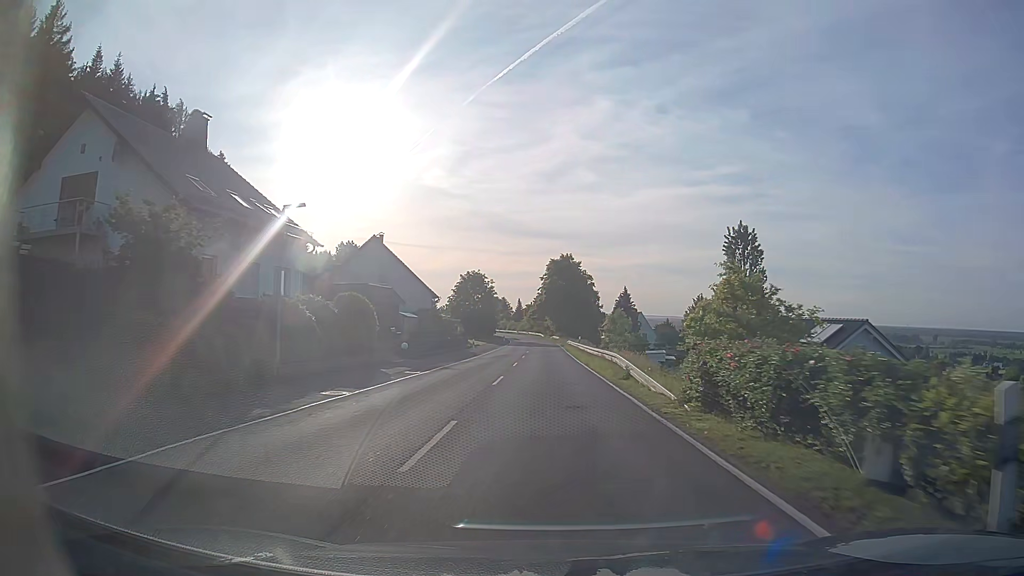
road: secondary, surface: asphalt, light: Day
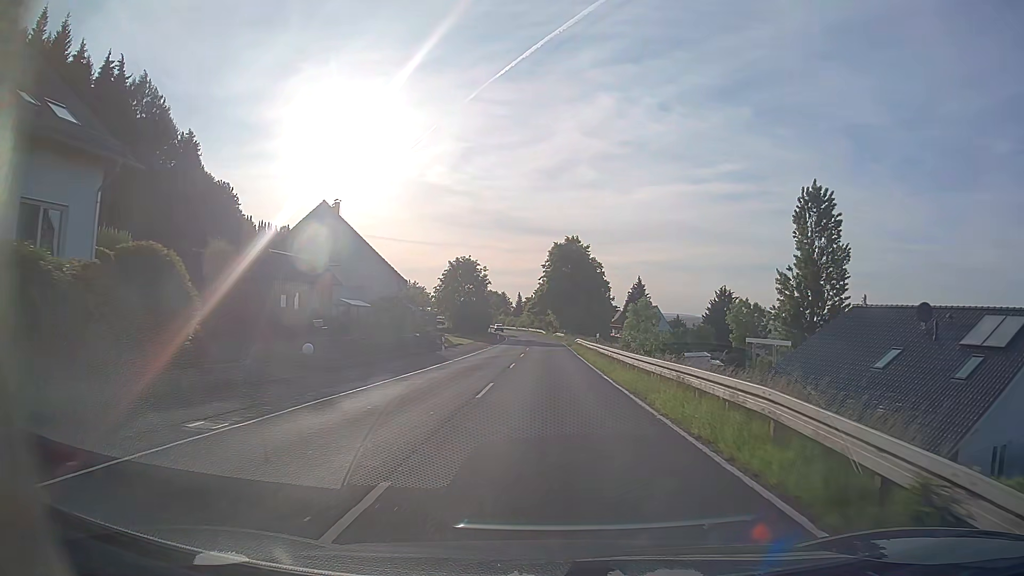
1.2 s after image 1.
(0.0, +16.7) m; 0°
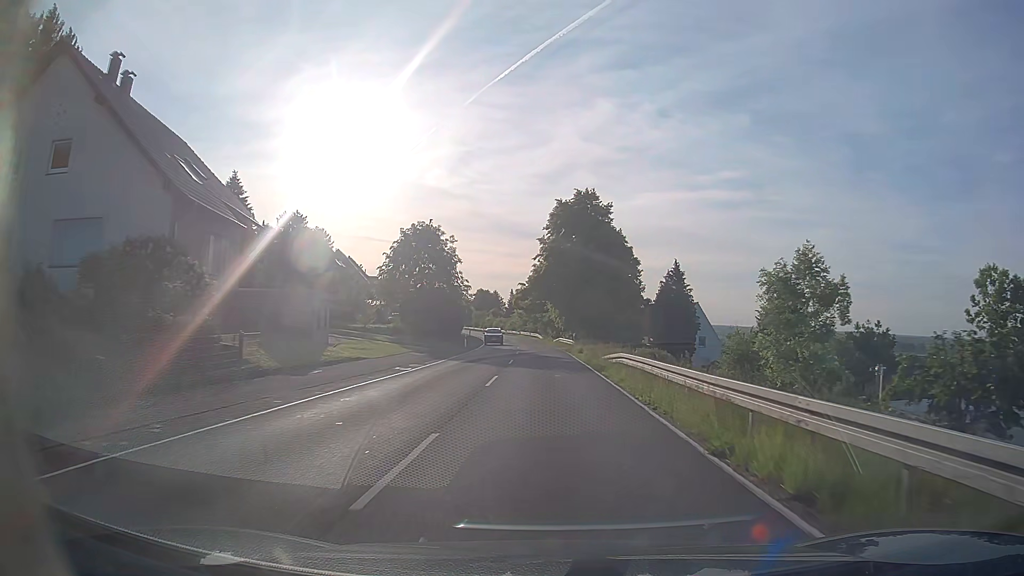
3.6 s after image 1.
(-0.1, +33.2) m; 0°
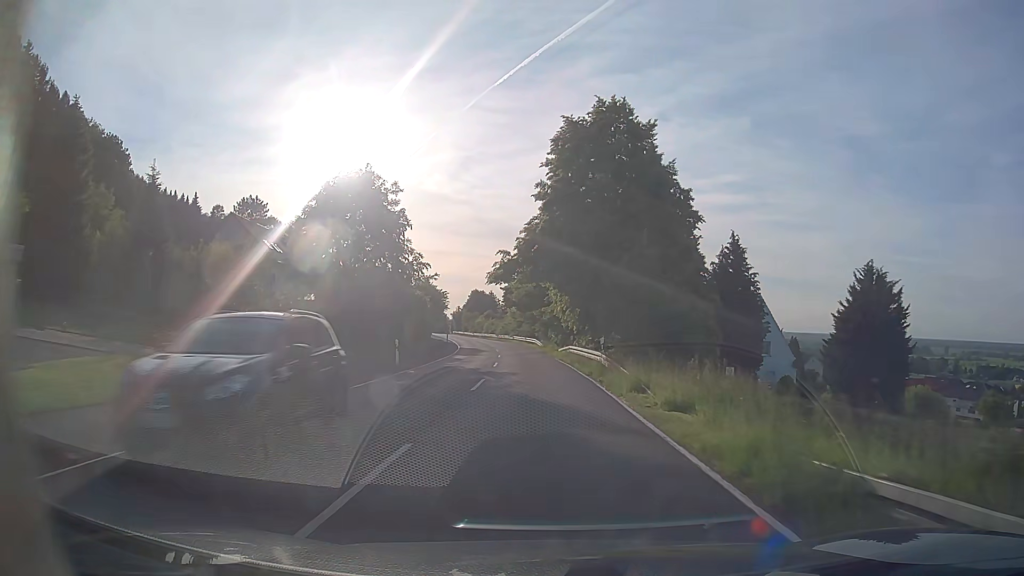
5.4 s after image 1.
(+0.1, +25.0) m; 0°
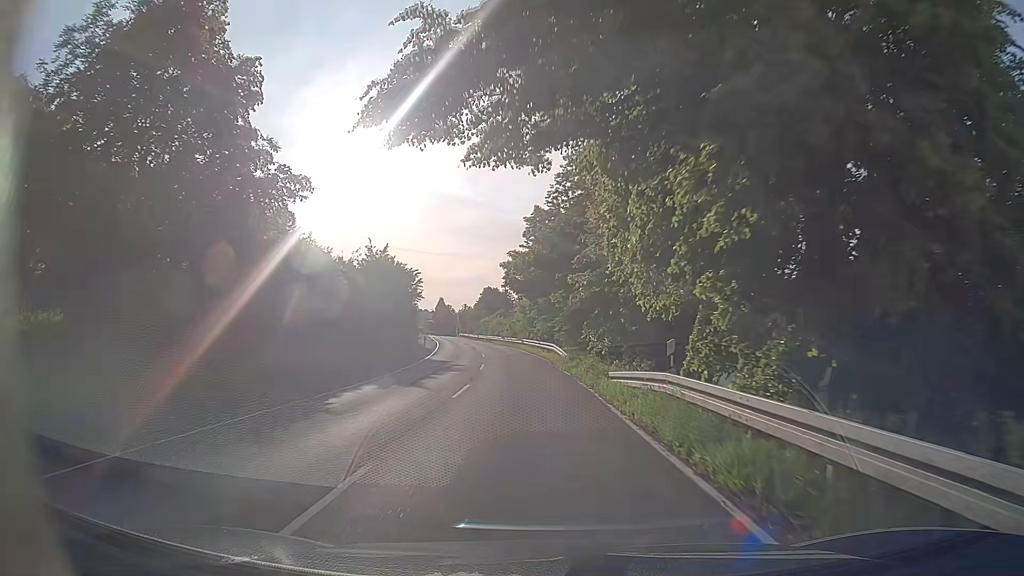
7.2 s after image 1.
(-0.3, +25.6) m; -2°
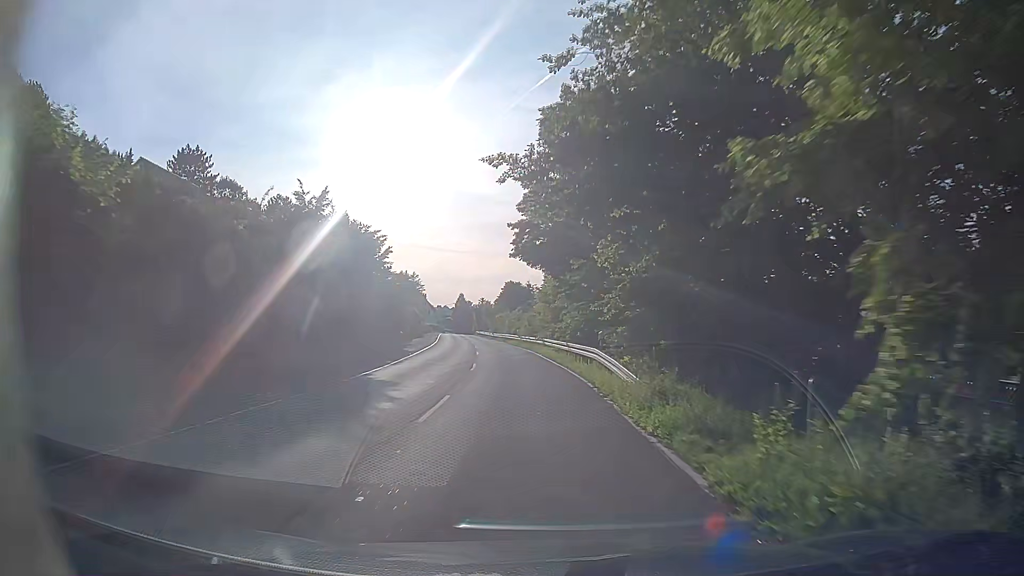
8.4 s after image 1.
(-0.3, +17.0) m; -2°
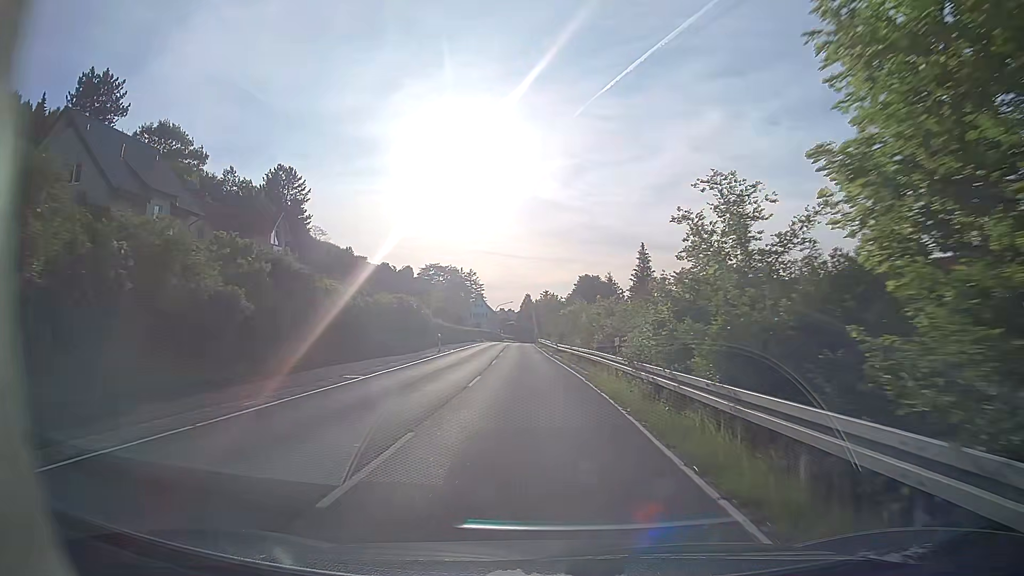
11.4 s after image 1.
(-2.2, +41.2) m; -6°
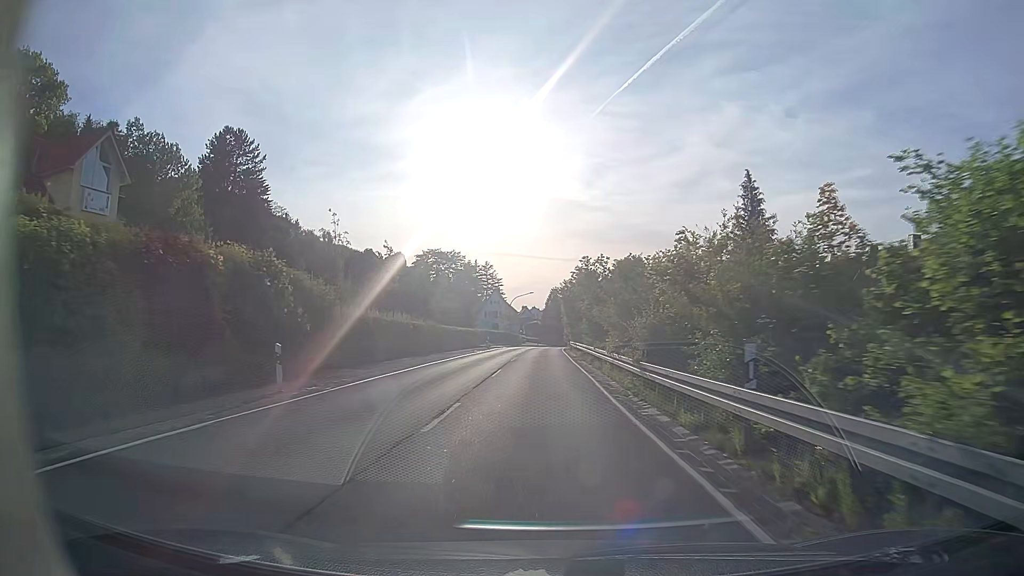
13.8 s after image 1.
(-0.7, +32.2) m; -2°
(0, +10) (0, +20) (0, +30) (0, +40) (0, +50) (0, +60) (0, +70) (0, +80) (+1, +90) (+2, +100) m
